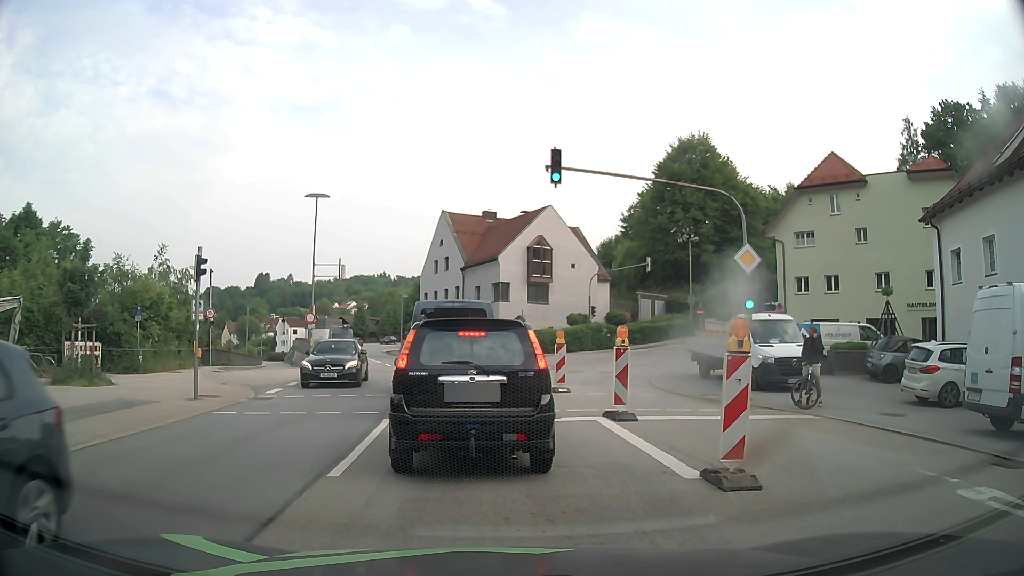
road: primary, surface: asphalt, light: Day
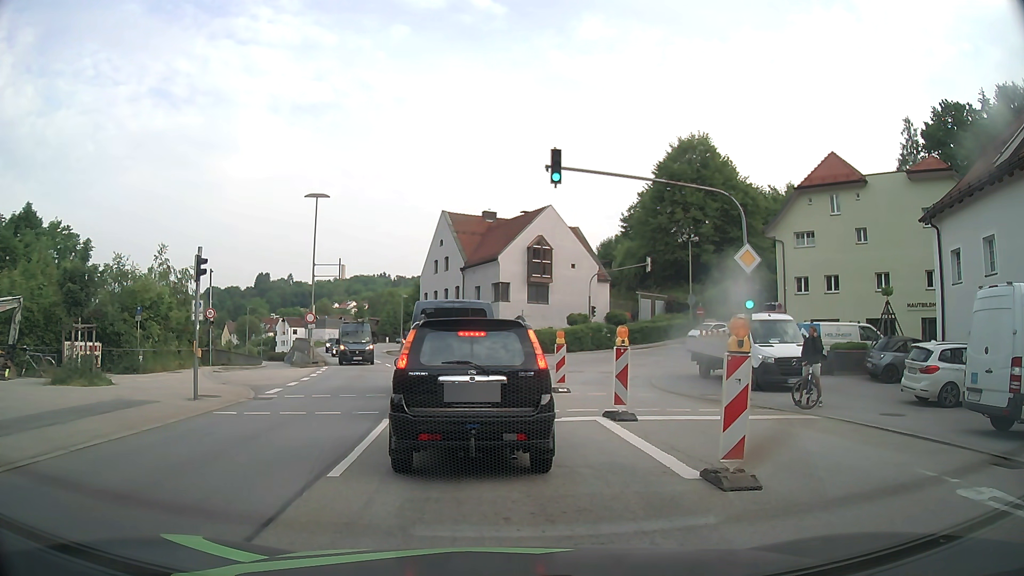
(0.0, 0.0) m; 0°
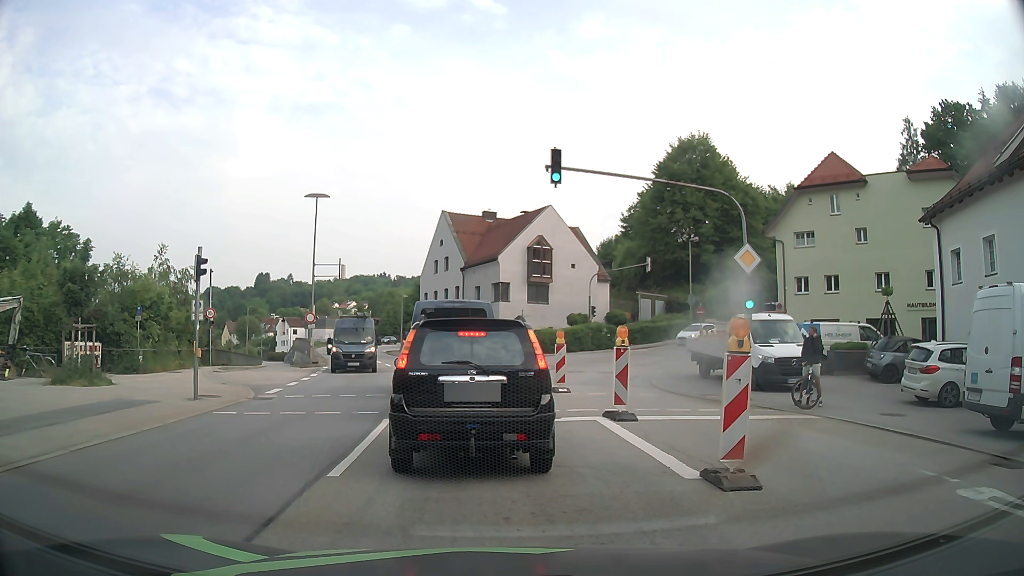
(0.0, 0.0) m; 0°
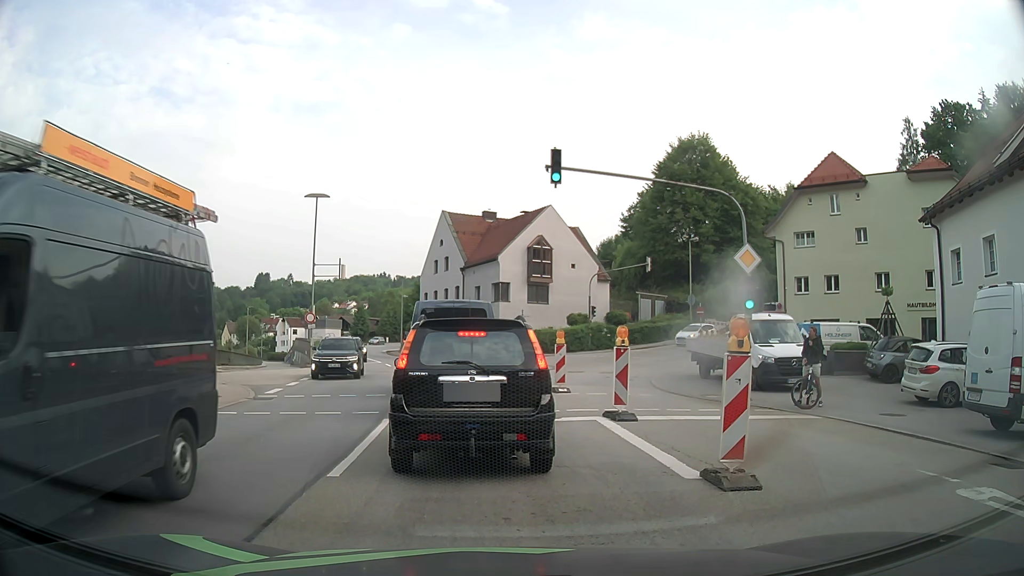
(0.0, 0.0) m; 0°
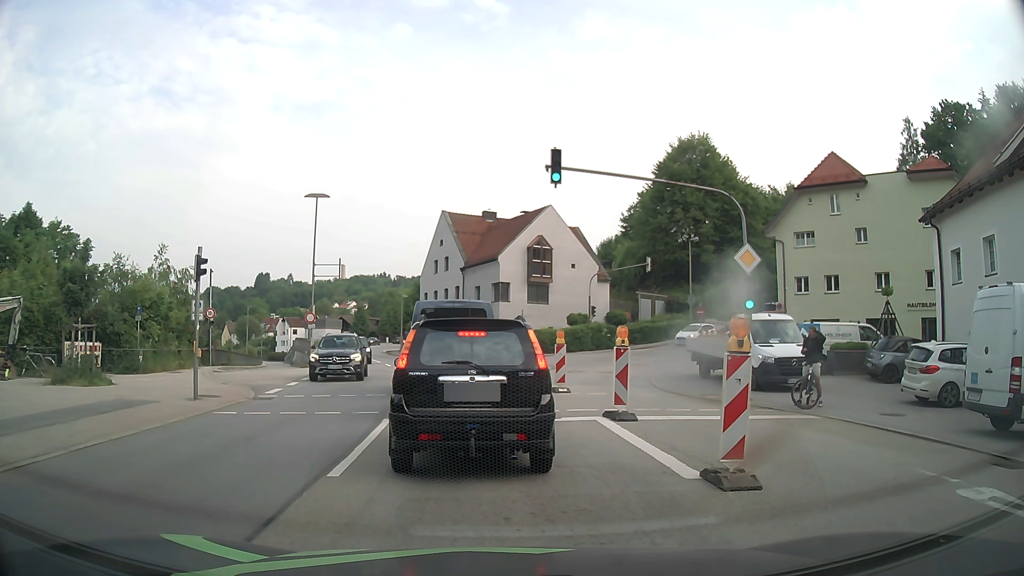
(0.0, 0.0) m; 0°
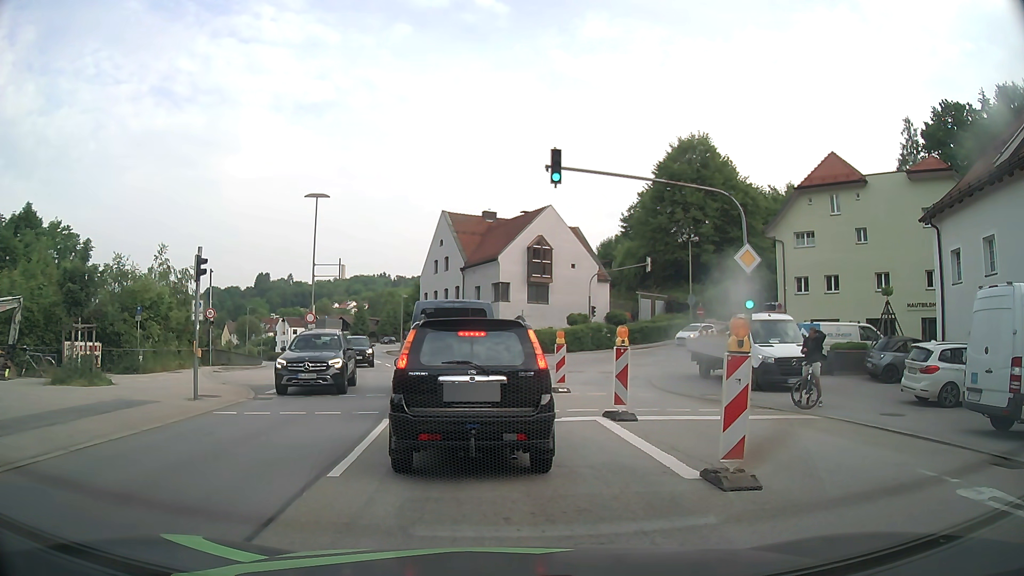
(0.0, 0.0) m; 0°
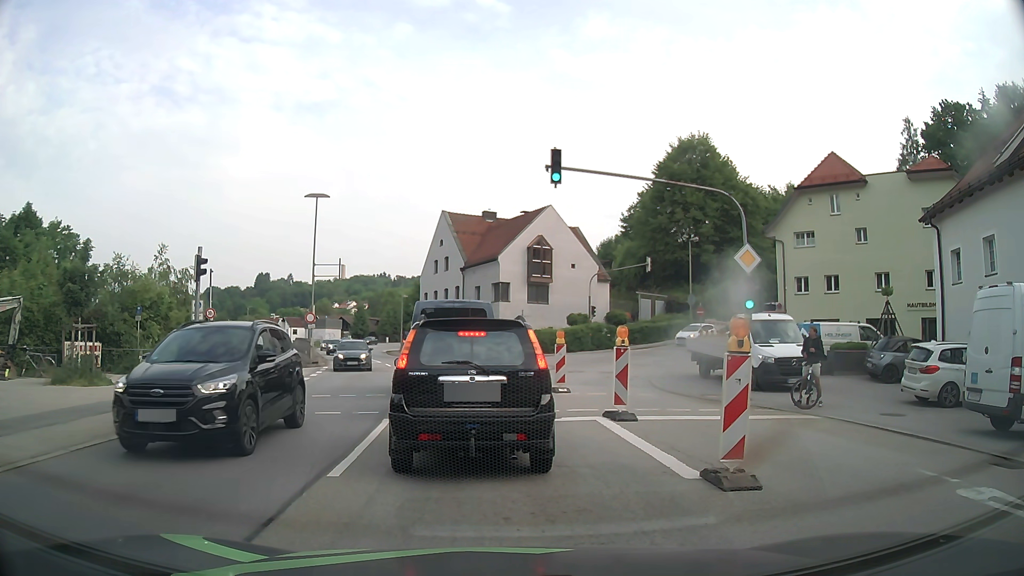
(0.0, 0.0) m; 0°
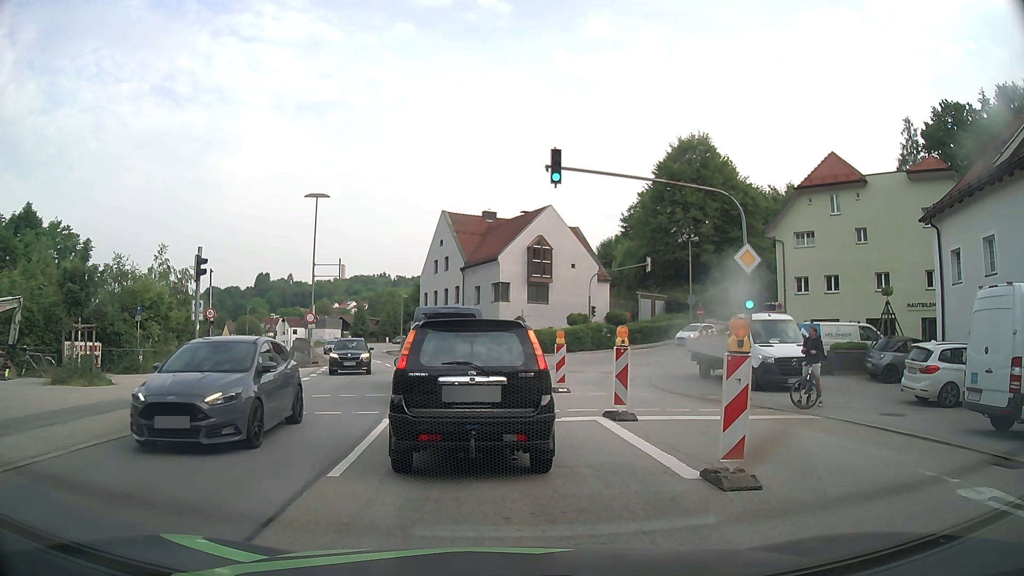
(0.0, 0.0) m; 0°
(0, +10) (-1, +20) (-2, +30) (-4, +40) (-7, +49) (-10, +59) (-13, +68) (-15, +78) (-17, +88) (-18, +98) m
